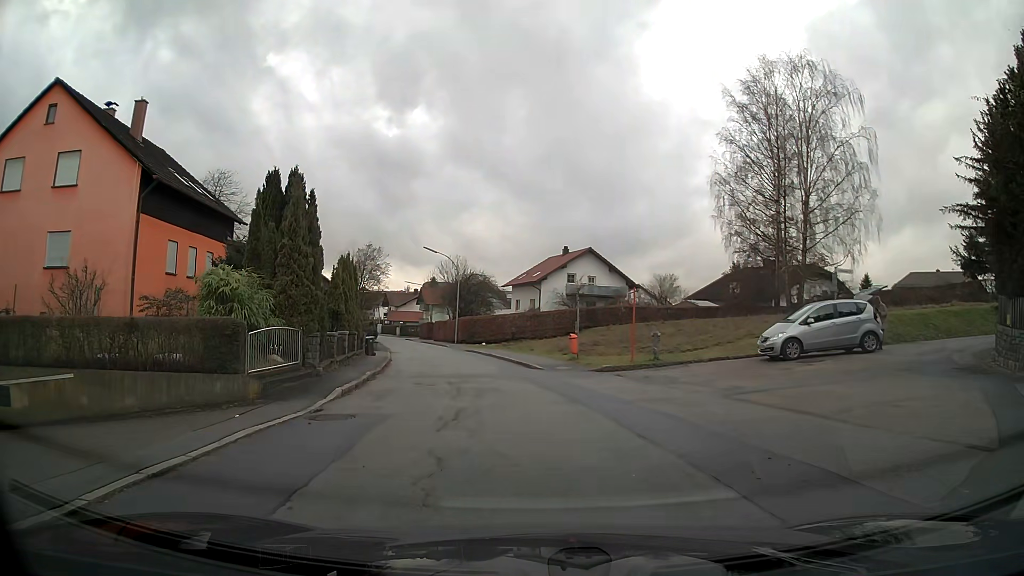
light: Day
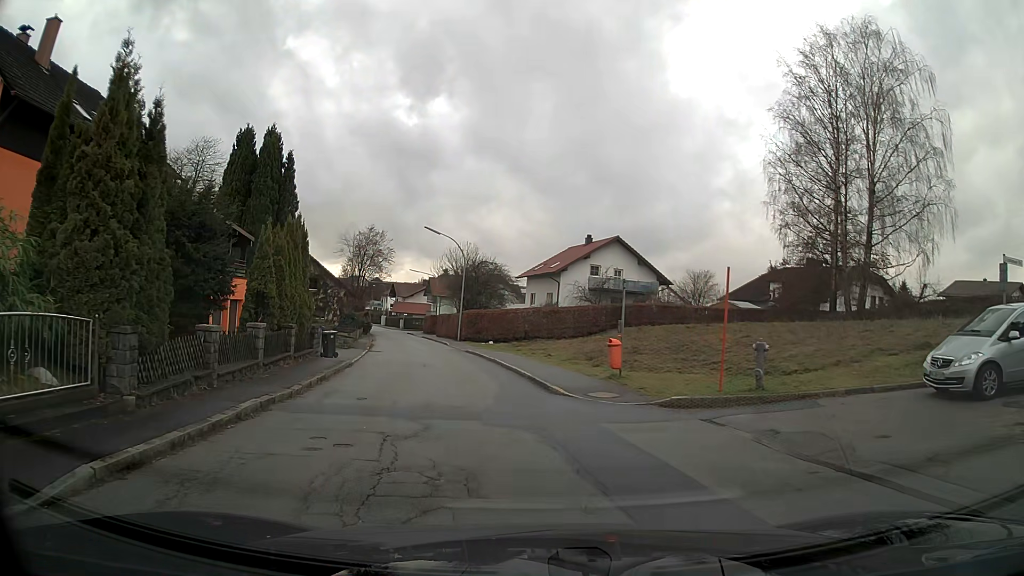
(-0.1, +8.7) m; -1°
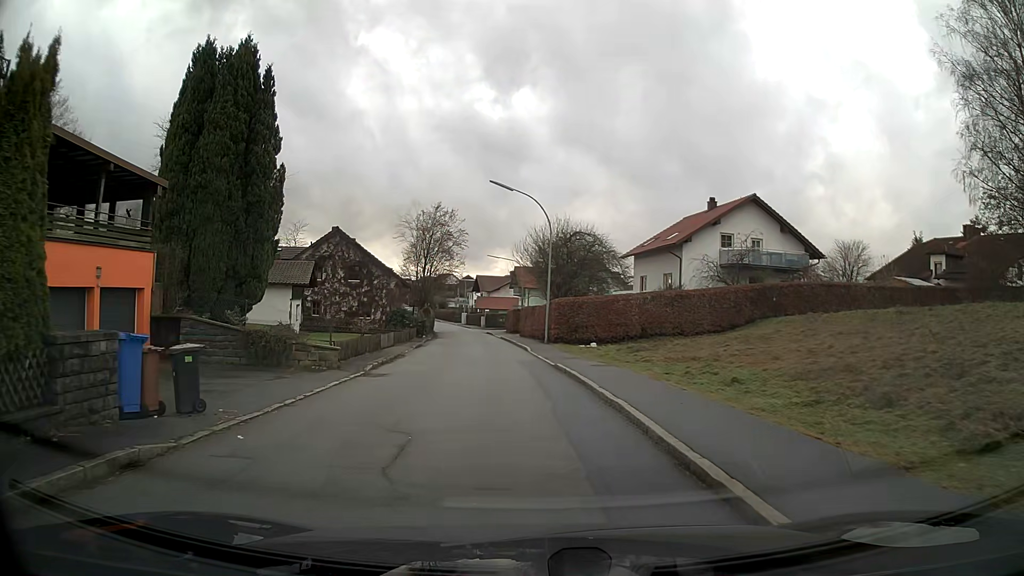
(-1.0, +15.7) m; -8°
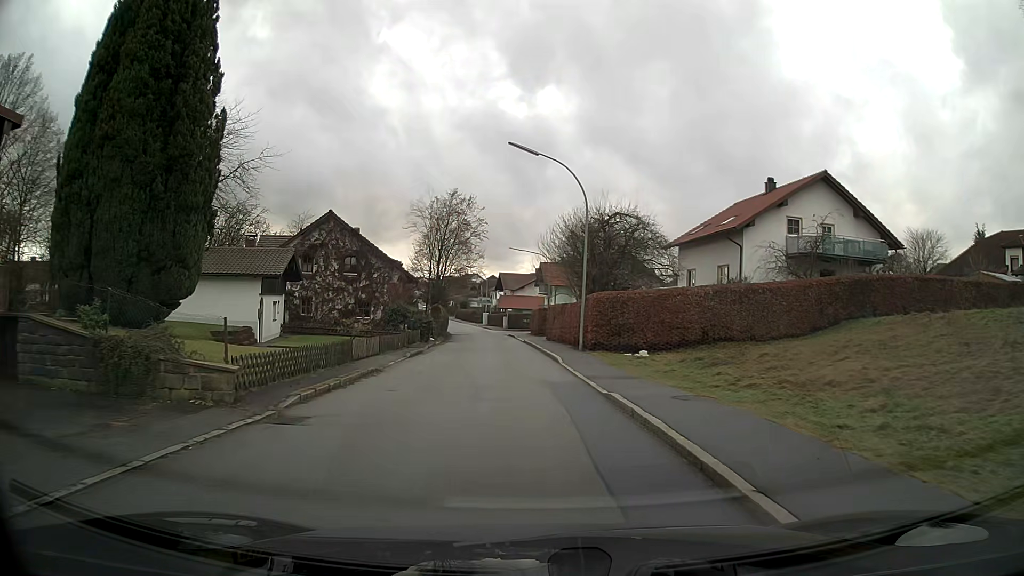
(-0.1, +7.8) m; -2°
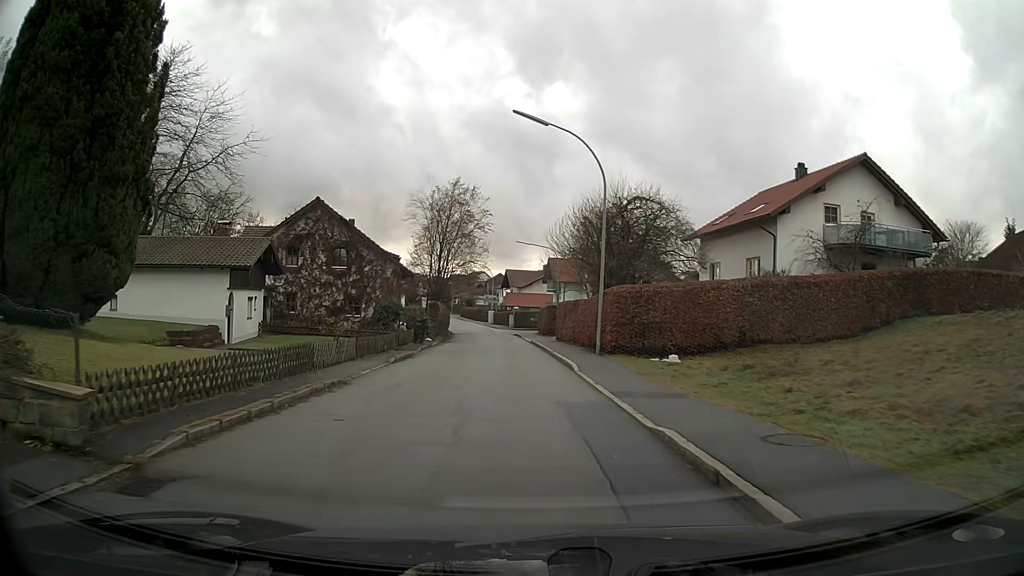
(0.0, +4.1) m; -1°
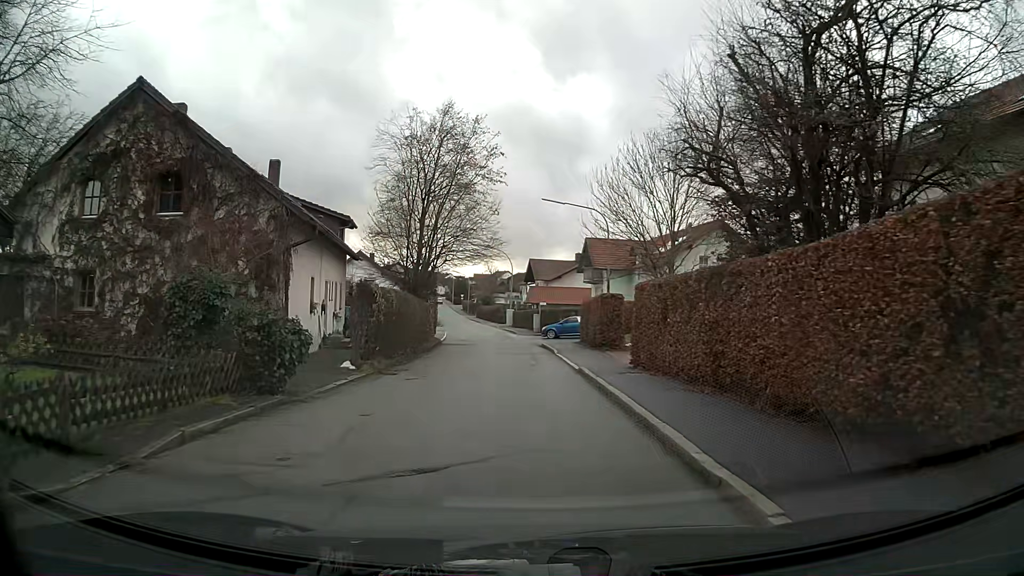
(-0.6, +21.1) m; -2°
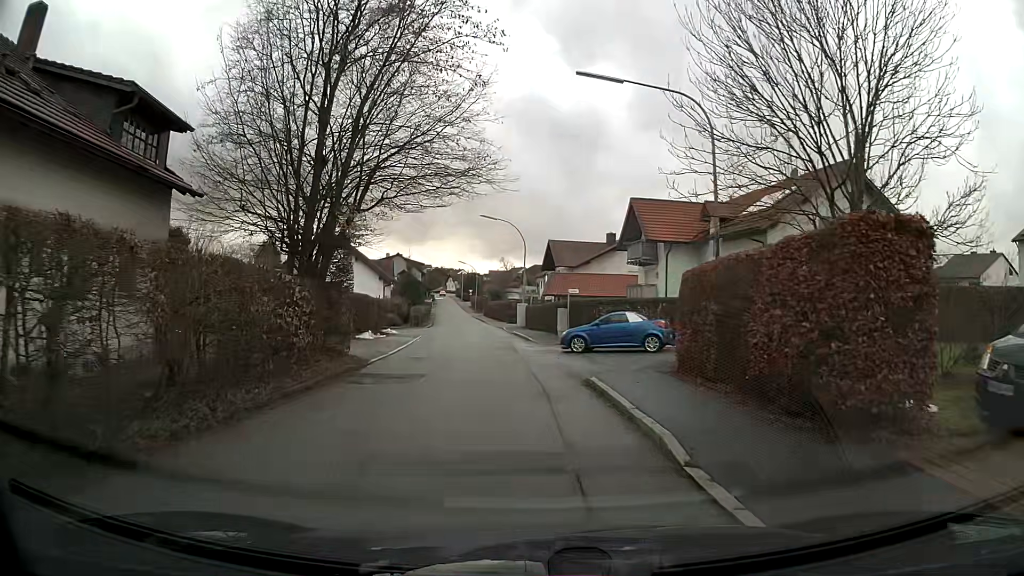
(-0.2, +19.4) m; -1°
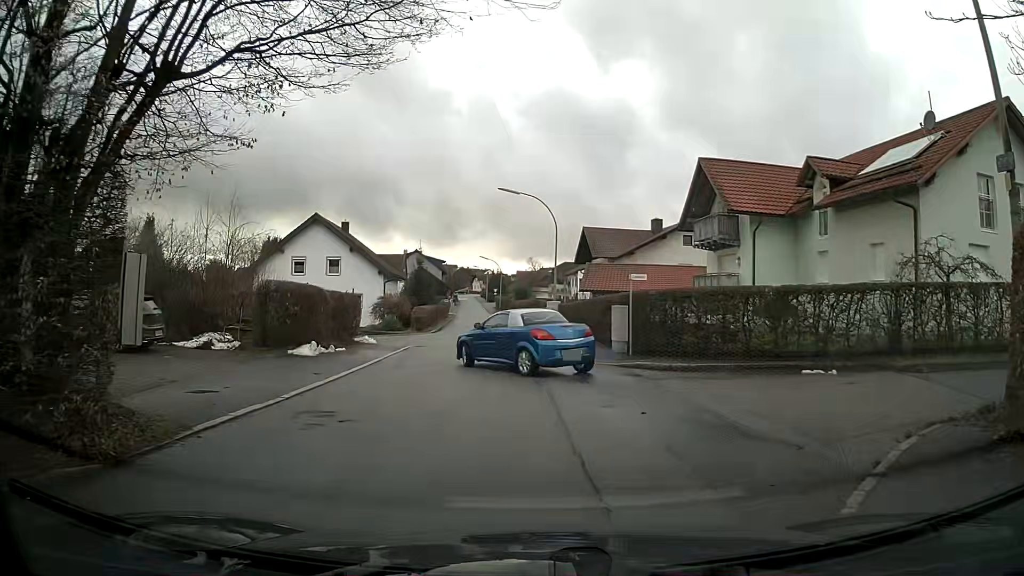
(-0.2, +11.0) m; -2°
(0, +10) (-1, +20) (-1, +30) (-2, +40) (-3, +50) (-4, +60) (-5, +70) (-6, +80) (-7, +90) (-8, +100) m
